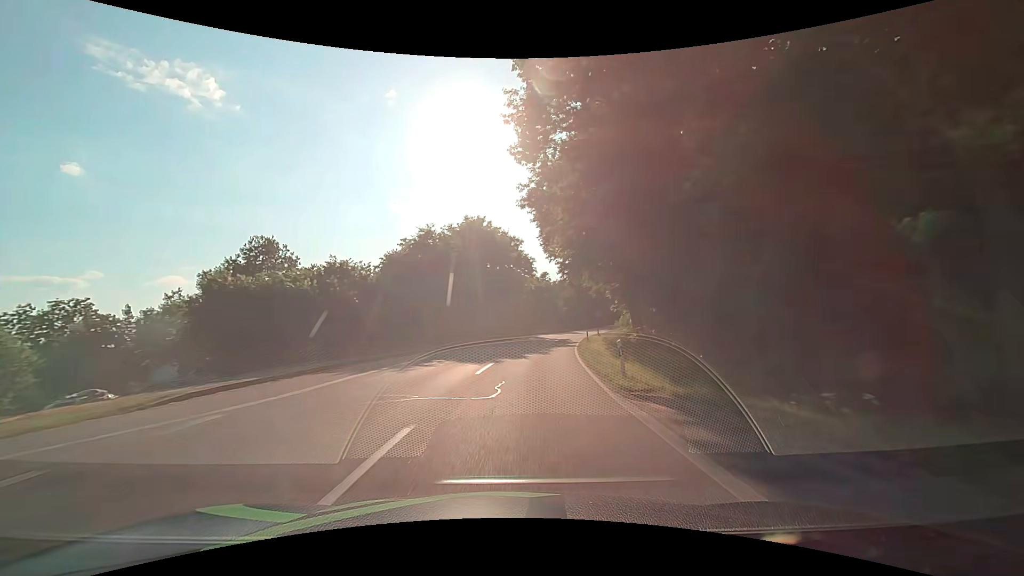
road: secondary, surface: asphalt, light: Day
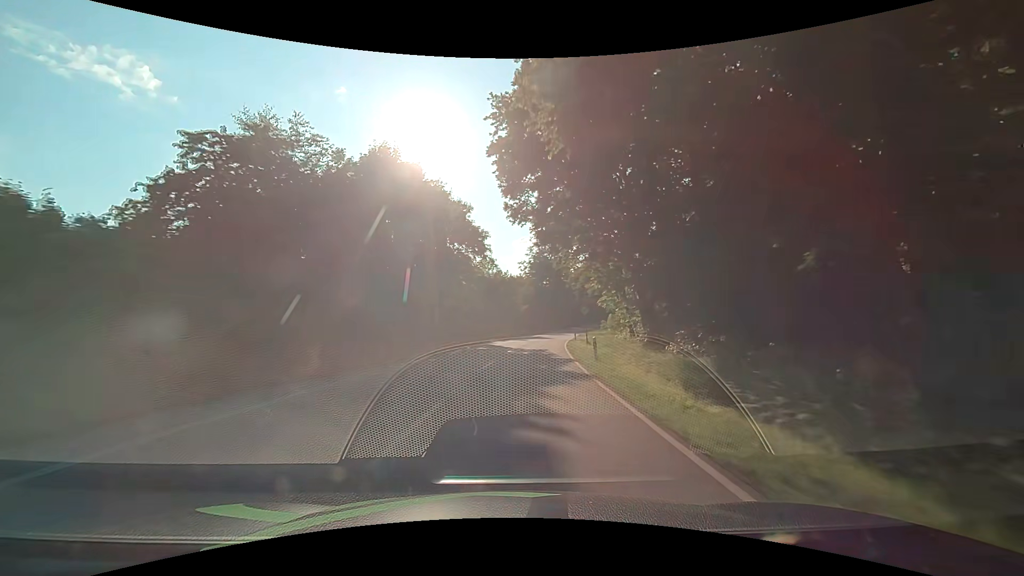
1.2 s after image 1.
(+1.3, +21.5) m; +5°
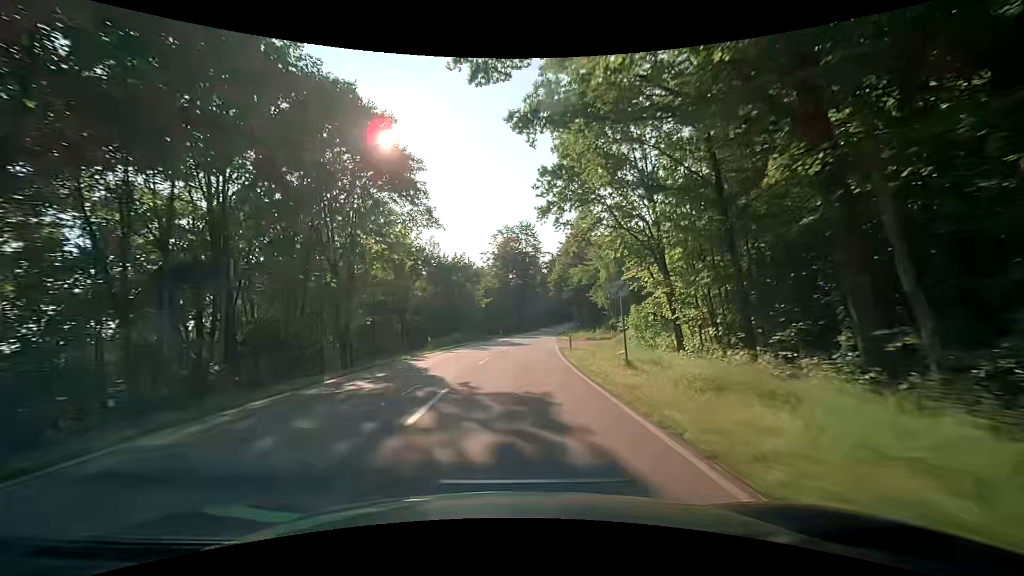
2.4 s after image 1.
(+1.1, +21.5) m; +5°
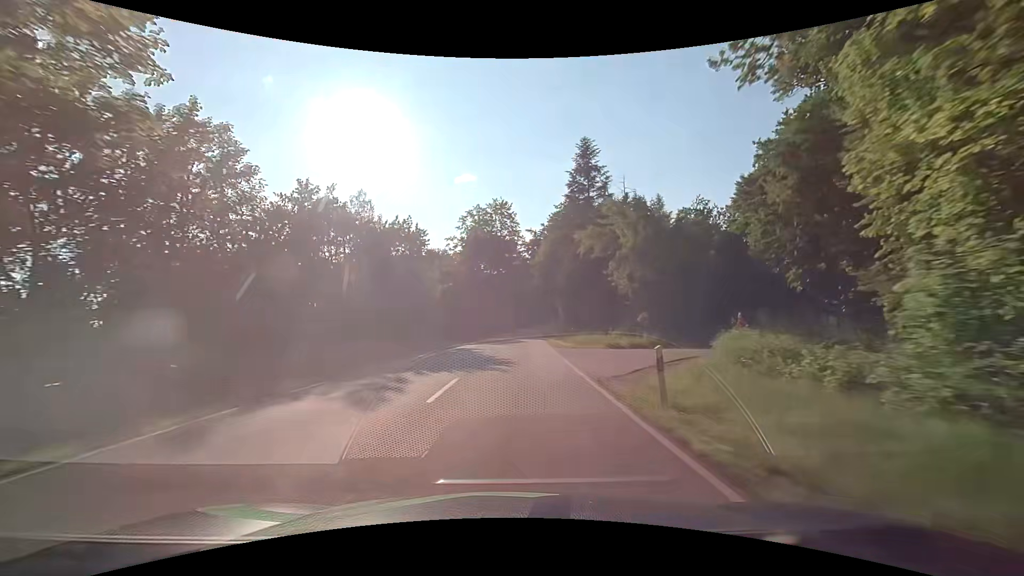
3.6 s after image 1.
(+0.5, +21.5) m; +3°
(0, +10) (0, +20) (+1, +30) (+1, +40) (+2, +50) (+2, +60) (+3, +70) (+4, +80) (+5, +90) (+6, +100) m
